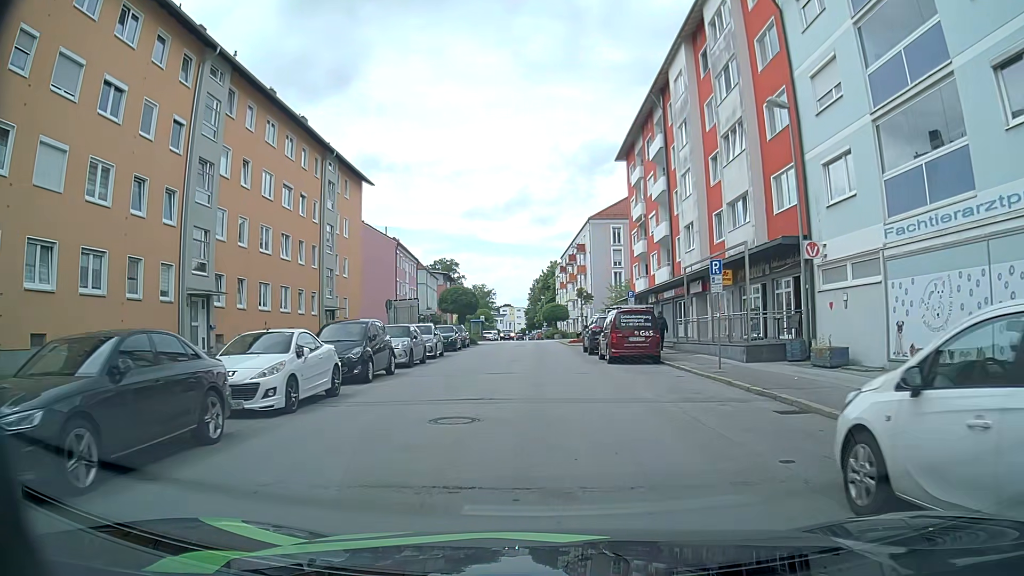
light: Day
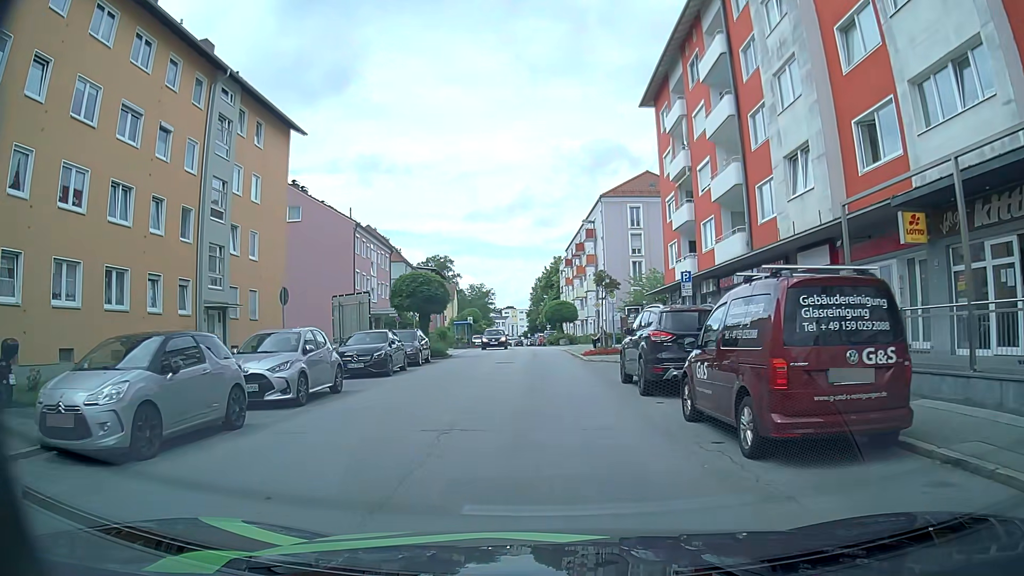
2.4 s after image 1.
(-0.1, +15.5) m; -1°
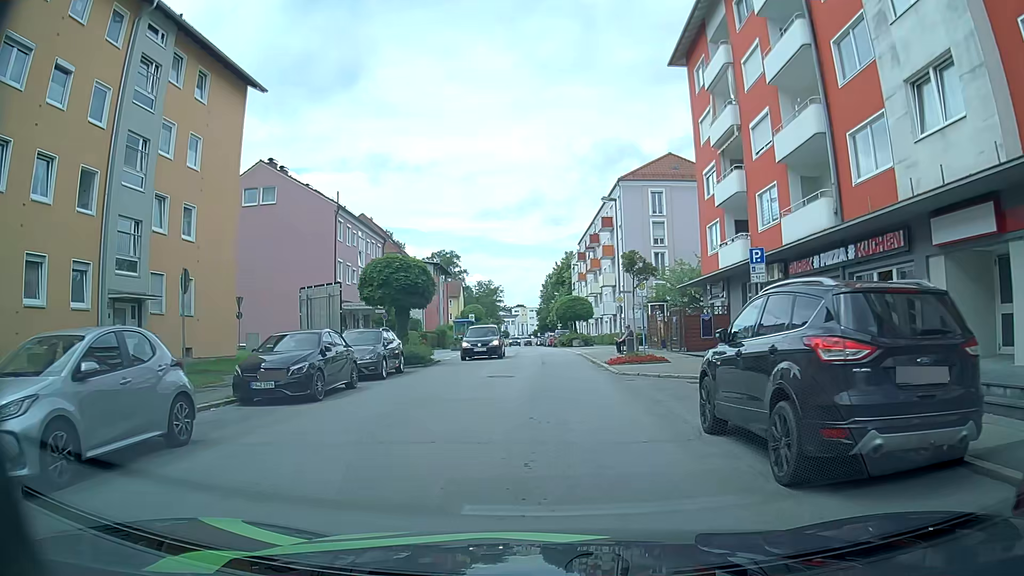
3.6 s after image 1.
(-0.1, +7.4) m; 0°
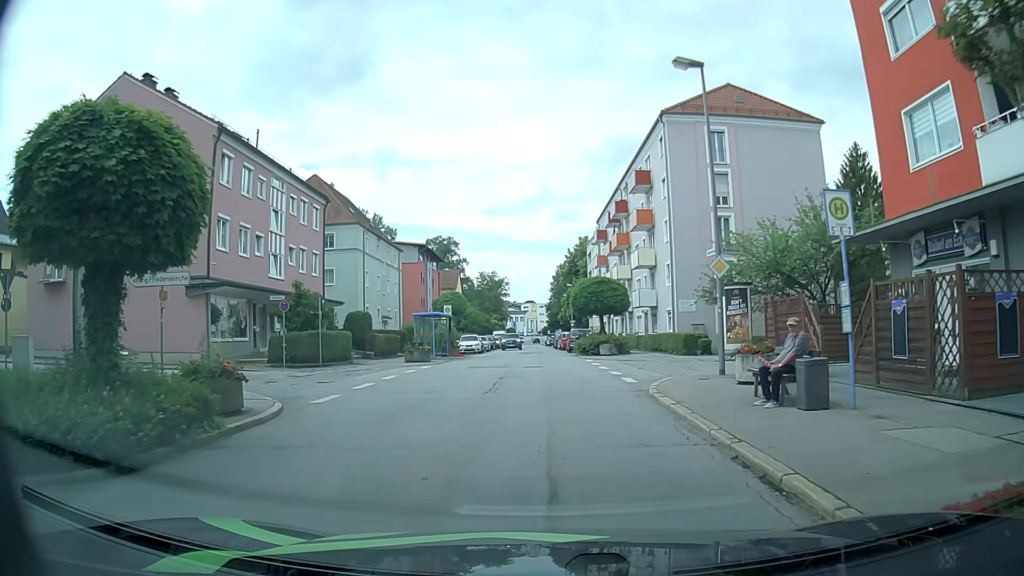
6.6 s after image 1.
(-0.3, +19.1) m; -1°
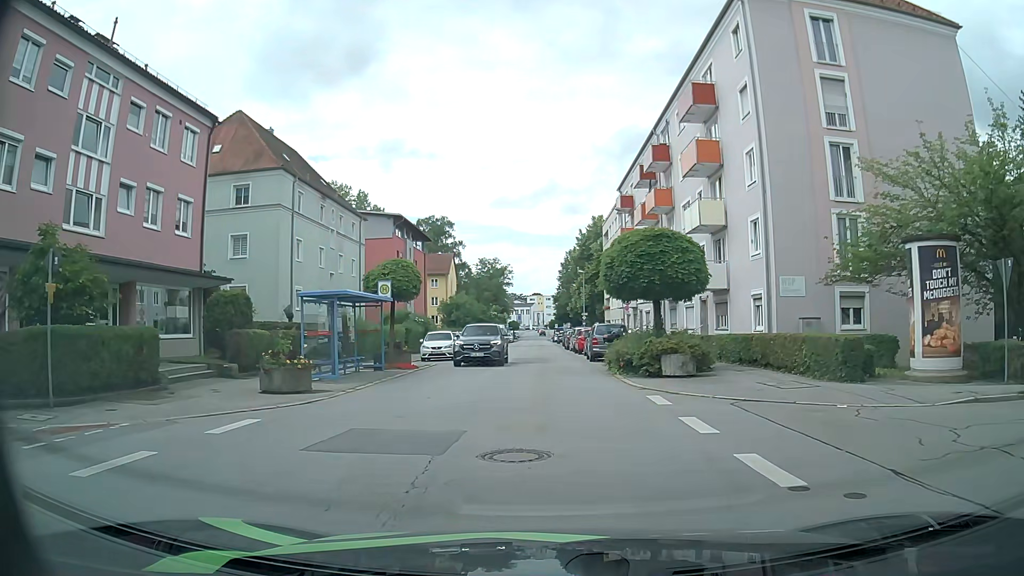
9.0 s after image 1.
(-0.2, +16.9) m; 0°
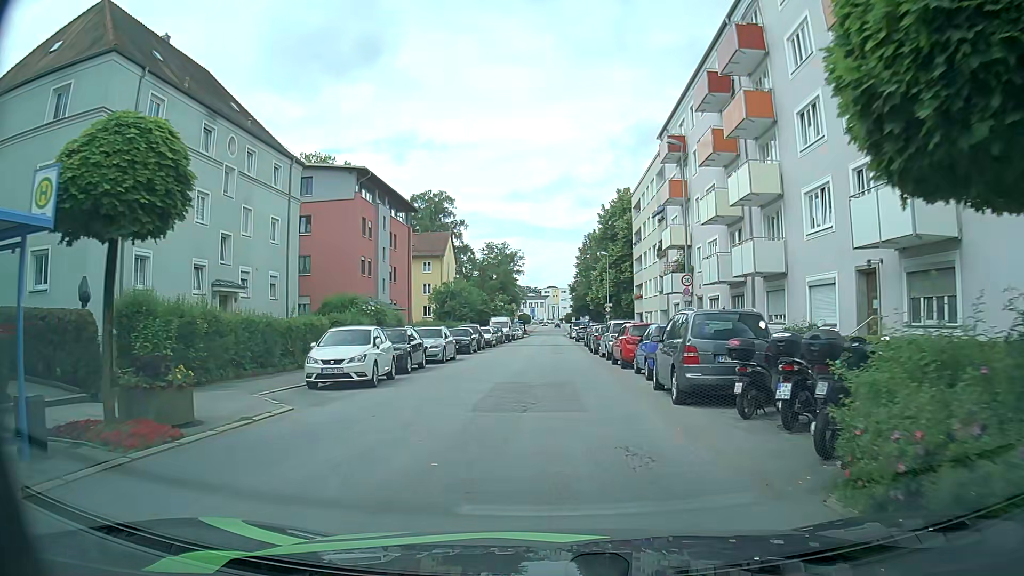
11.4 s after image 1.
(-0.3, +17.1) m; -2°
